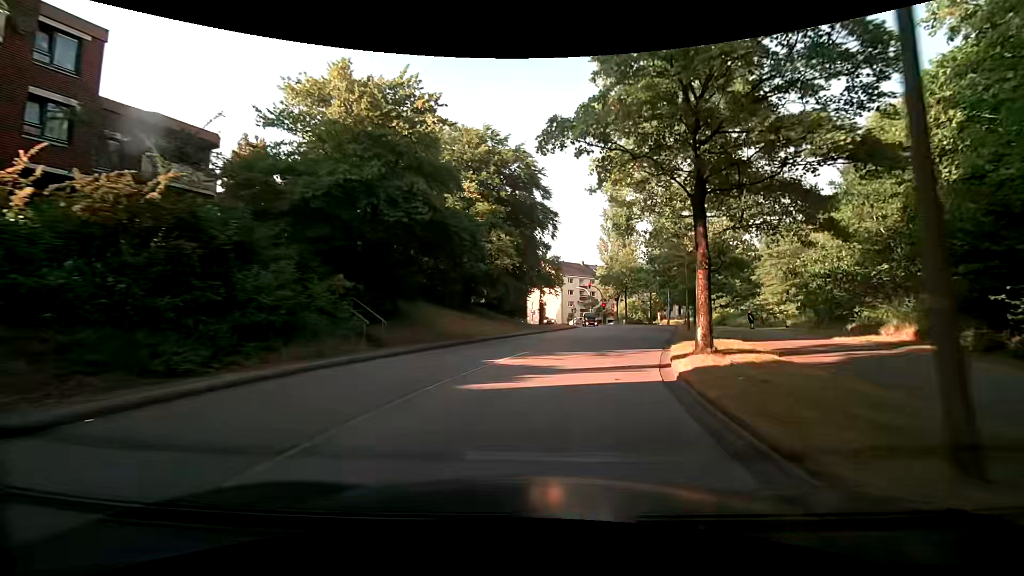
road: tertiary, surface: asphalt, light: Day
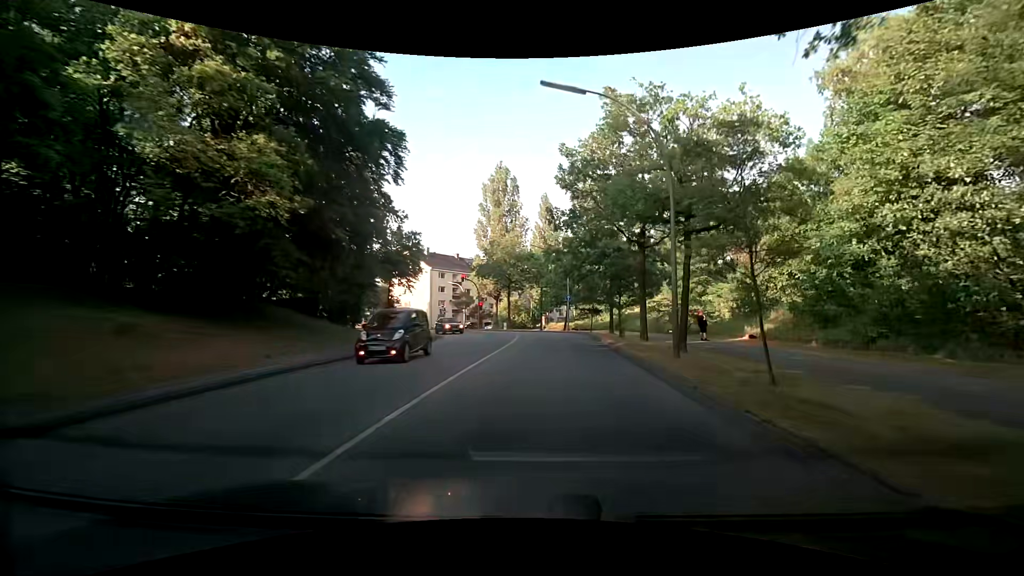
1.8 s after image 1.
(+2.7, +19.7) m; +16°
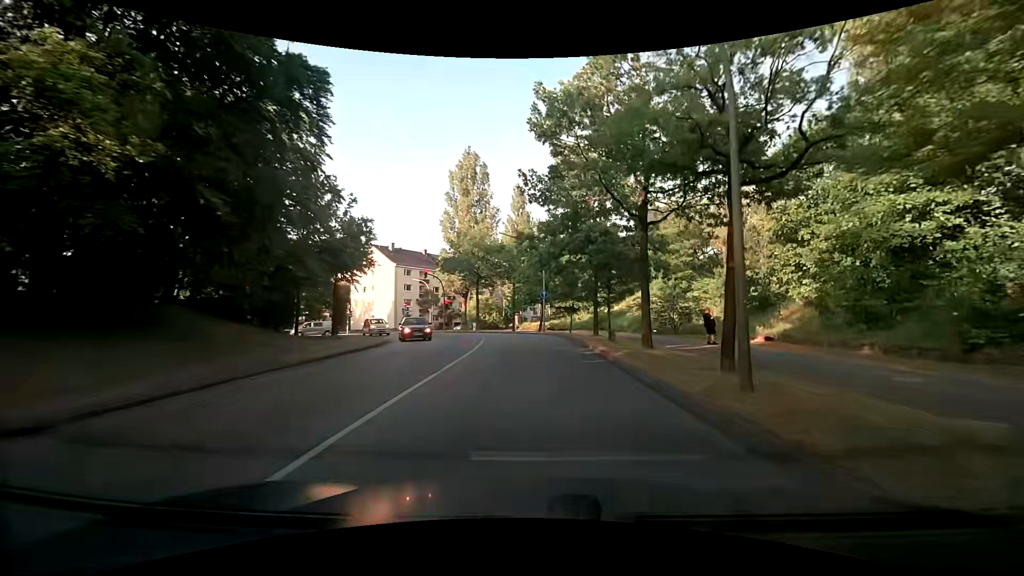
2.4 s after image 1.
(+0.1, +6.0) m; +3°
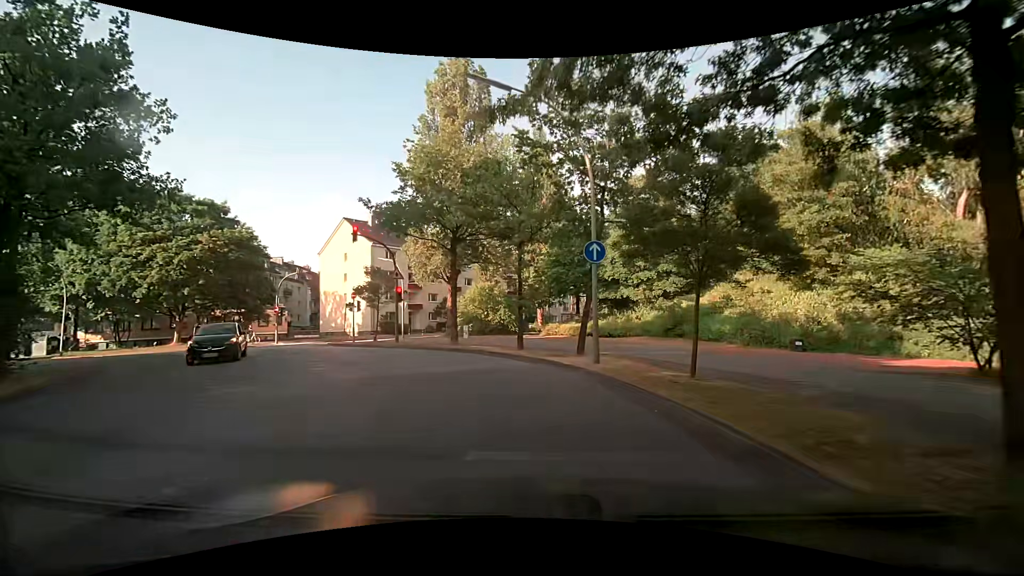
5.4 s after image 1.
(-0.2, +25.5) m; -4°
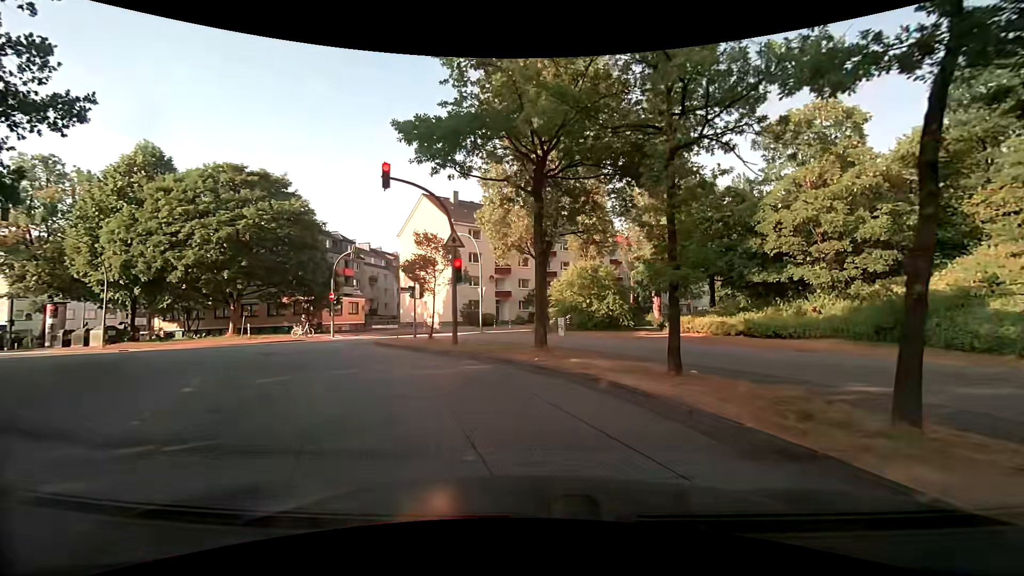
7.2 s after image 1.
(-1.0, +10.7) m; -11°
